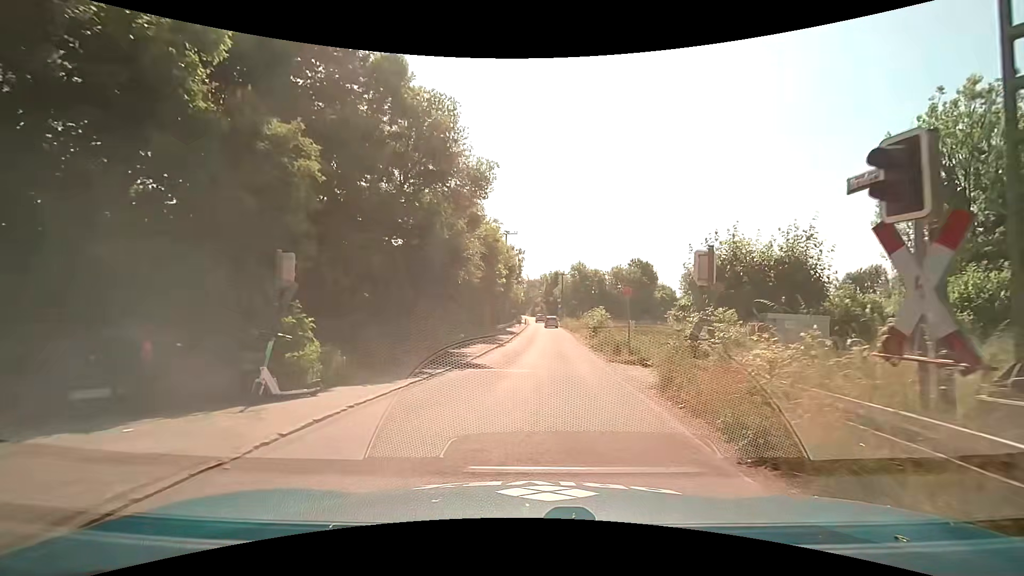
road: unclassified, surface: asphalt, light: Day
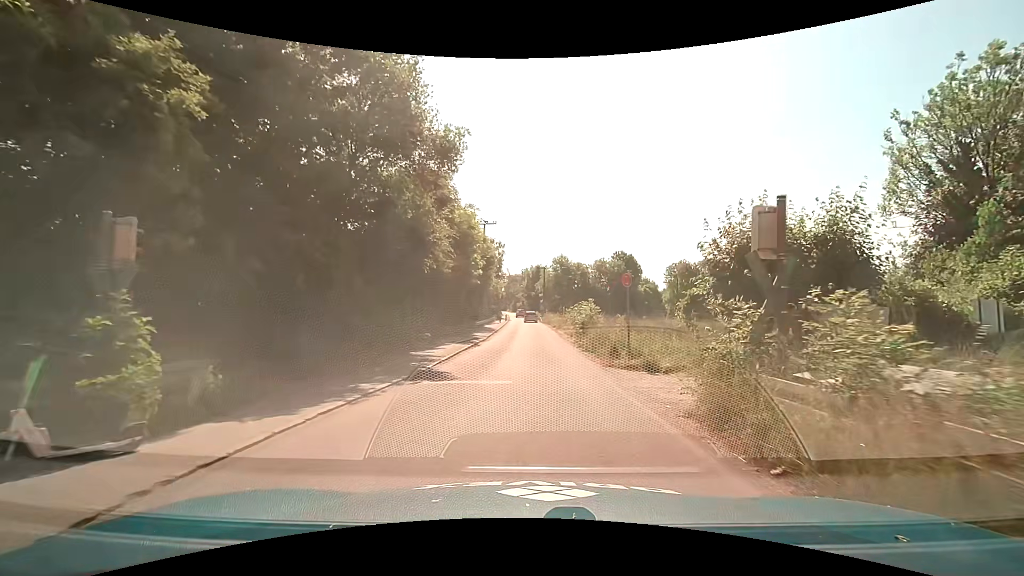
(-0.1, +3.7) m; 0°
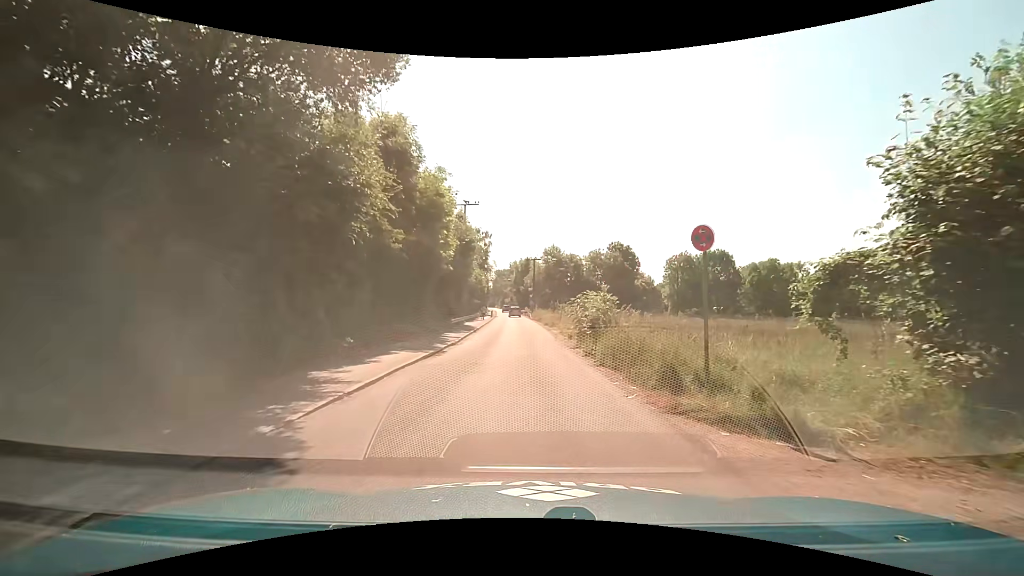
(+0.2, +7.9) m; +1°
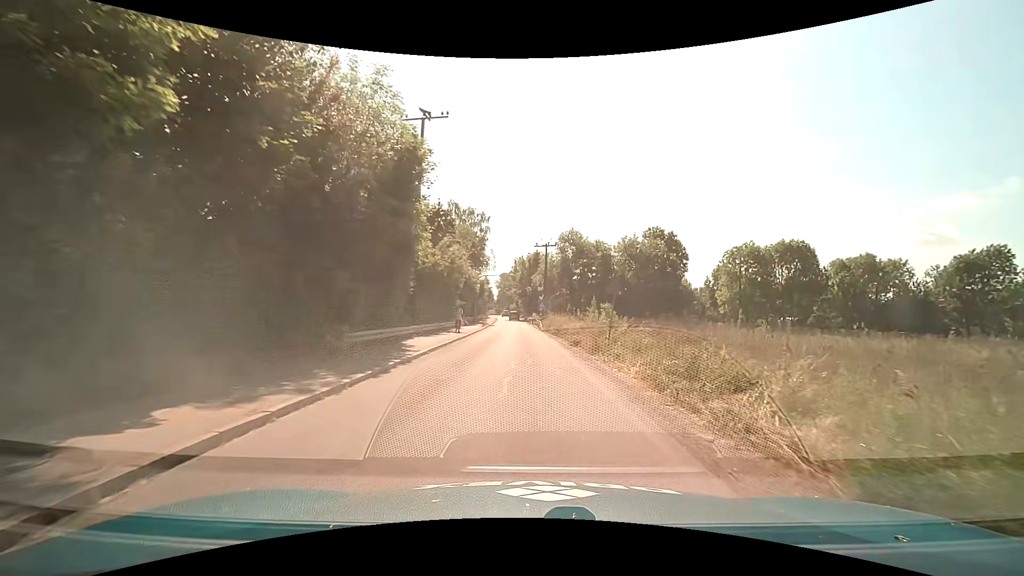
(-0.1, +22.5) m; -1°
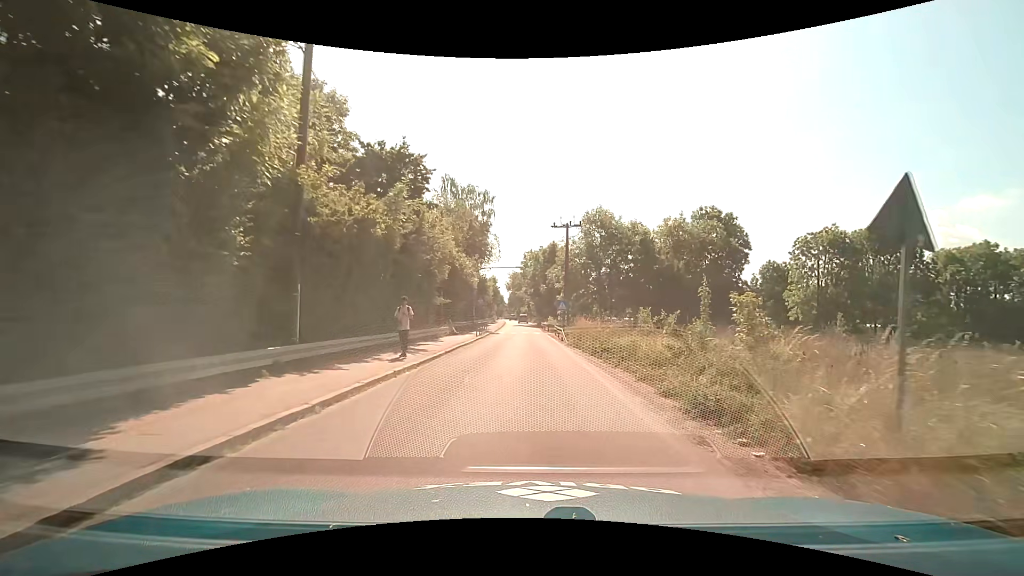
(-0.2, +14.1) m; -2°
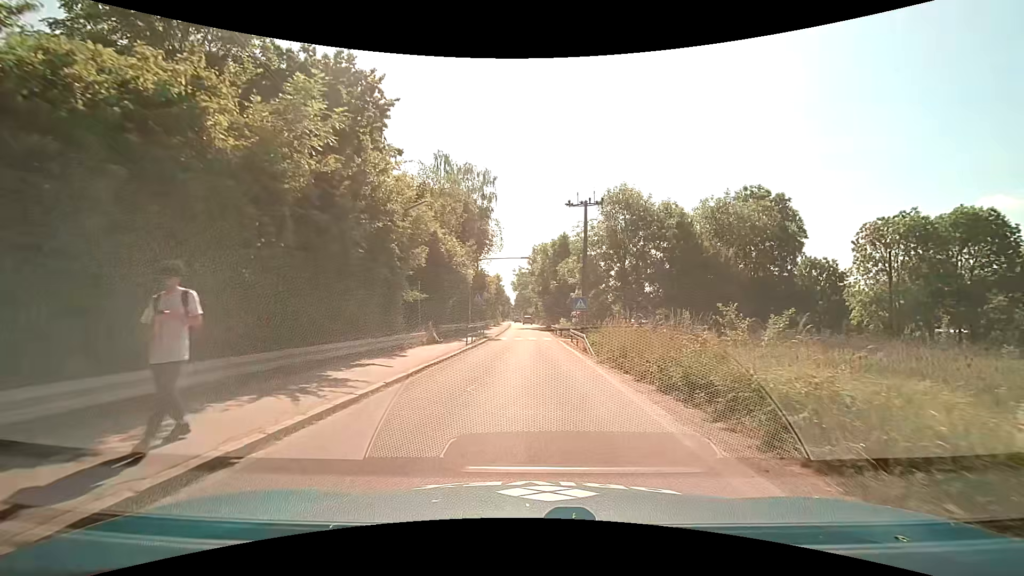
(0.0, +8.4) m; 0°
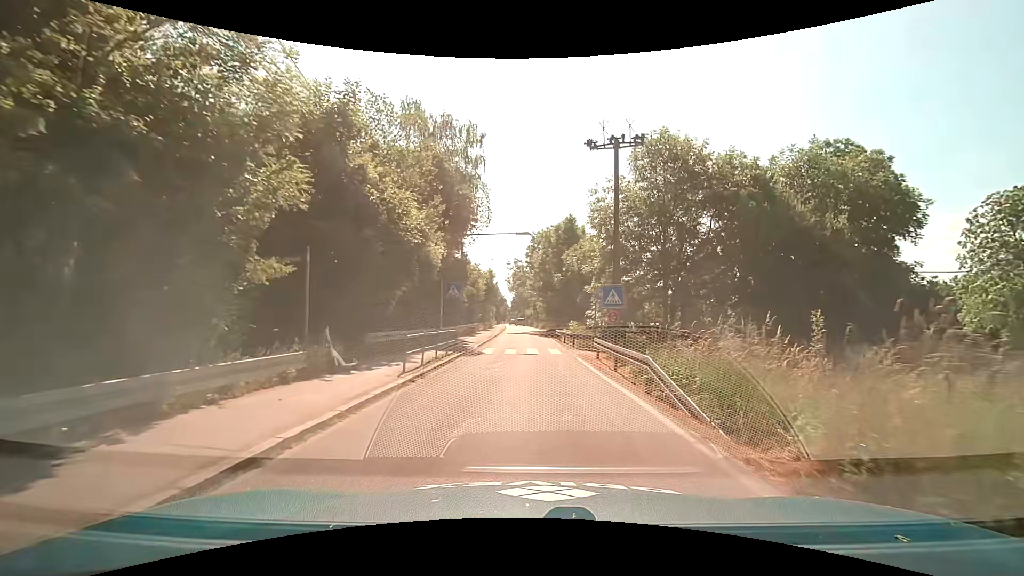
(-0.1, +11.6) m; 0°
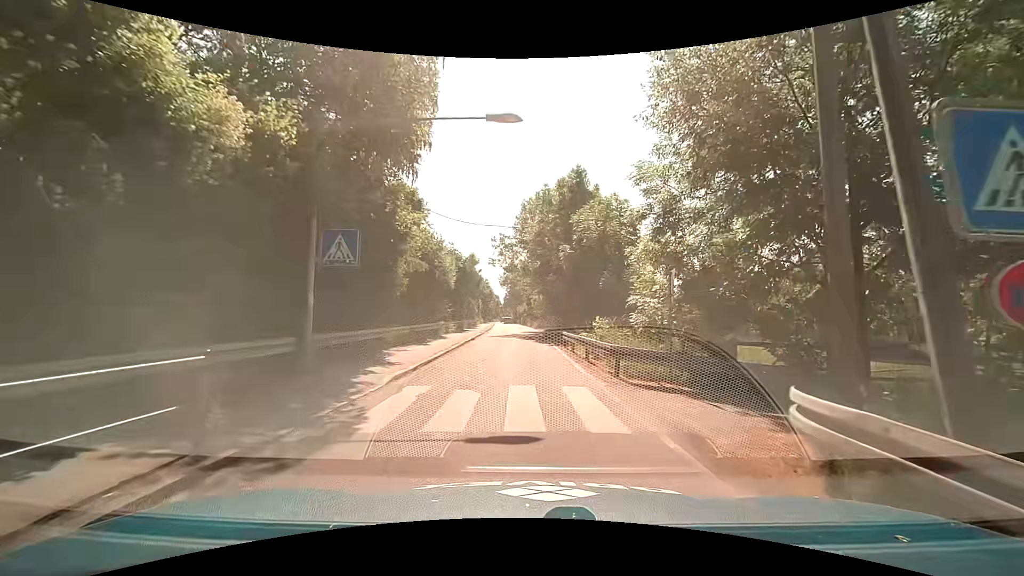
(+0.2, +15.0) m; +1°
(0, +10) (0, +20) (-1, +30) (-1, +40) (-1, +50) (-2, +60) (-2, +70) (-3, +80) (-3, +90) (-4, +100) m
